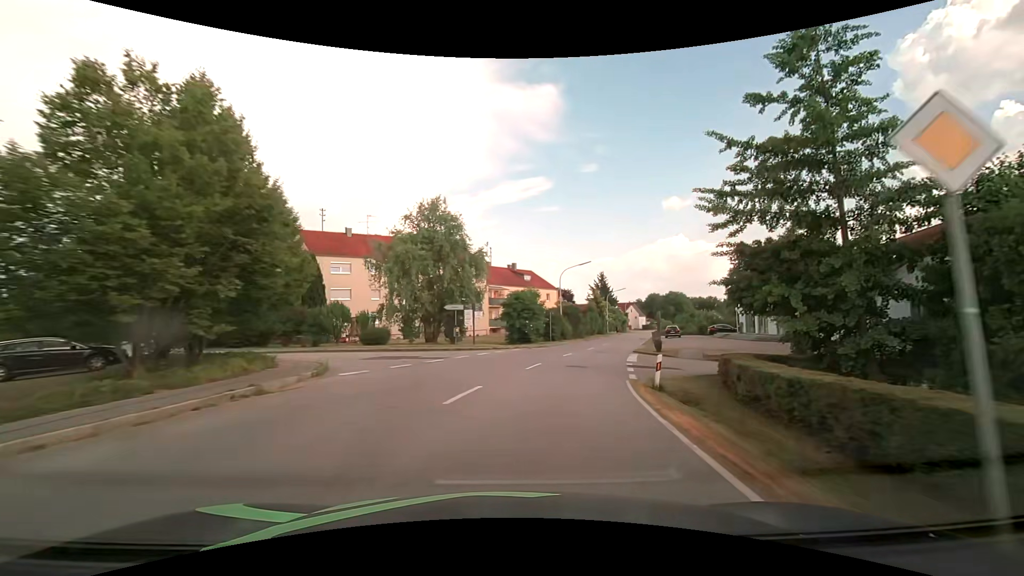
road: secondary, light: Day
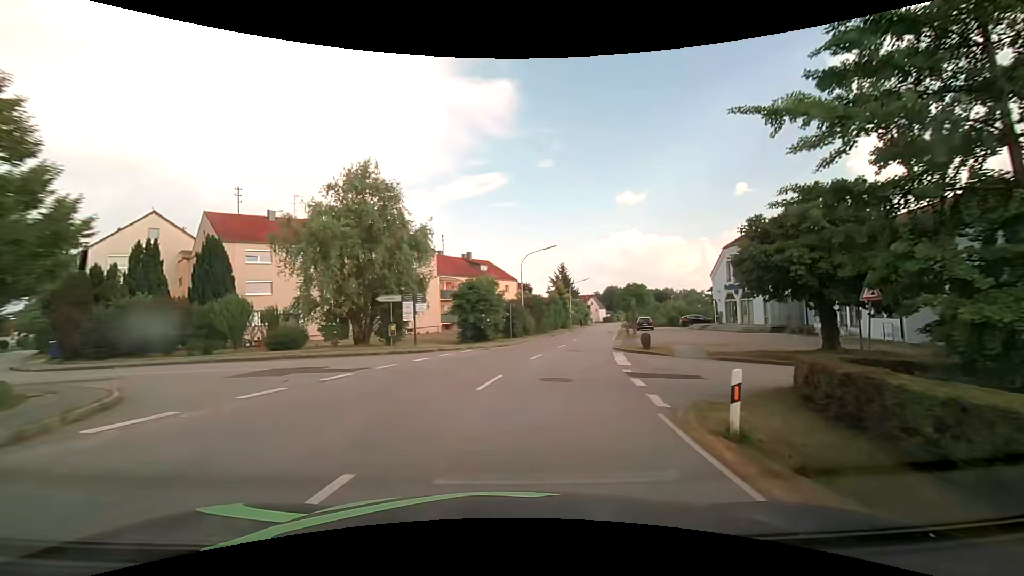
(+0.3, +7.1) m; +5°
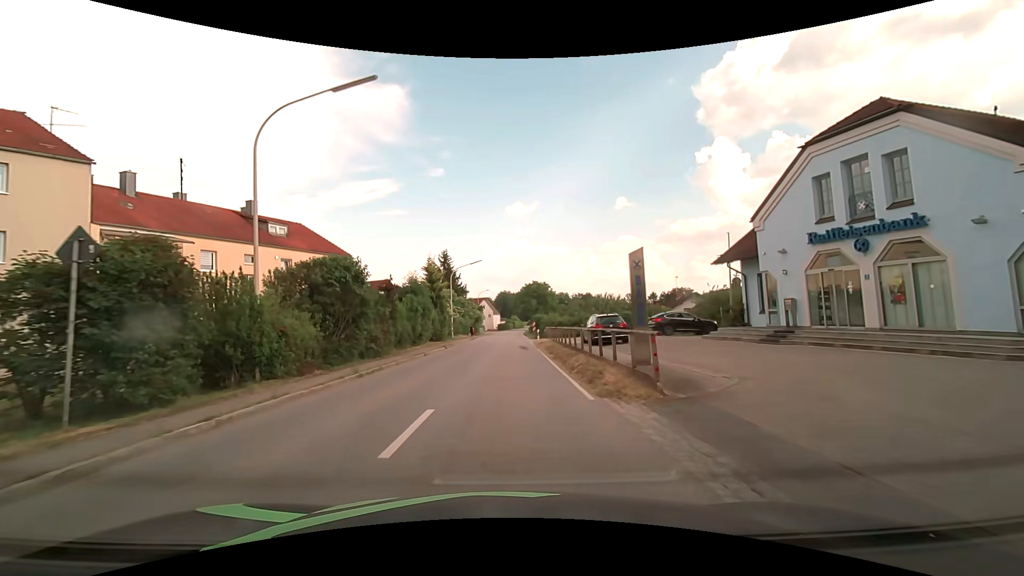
(+5.0, +31.8) m; +13°
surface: asphalt
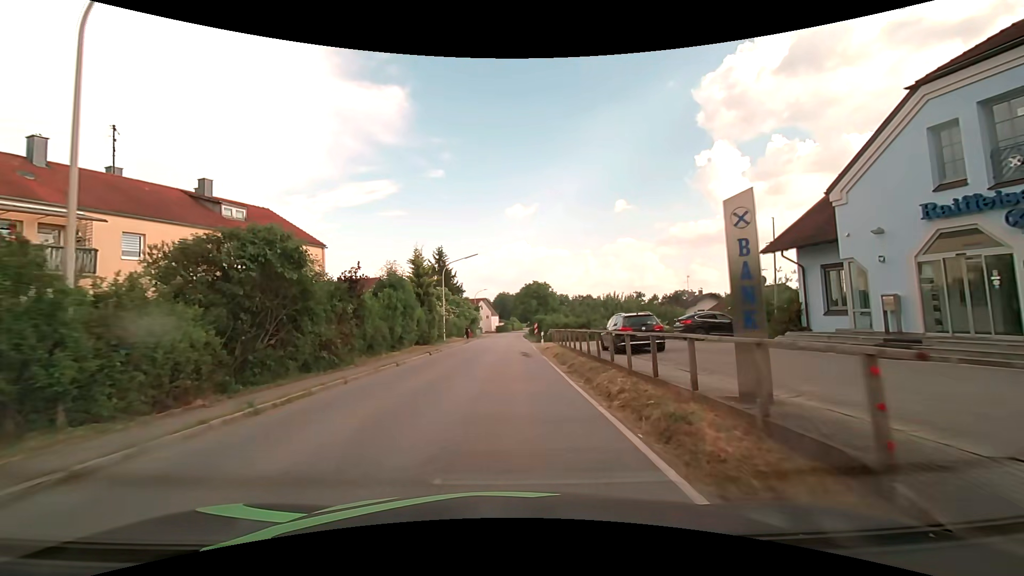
(0.0, +5.7) m; 0°
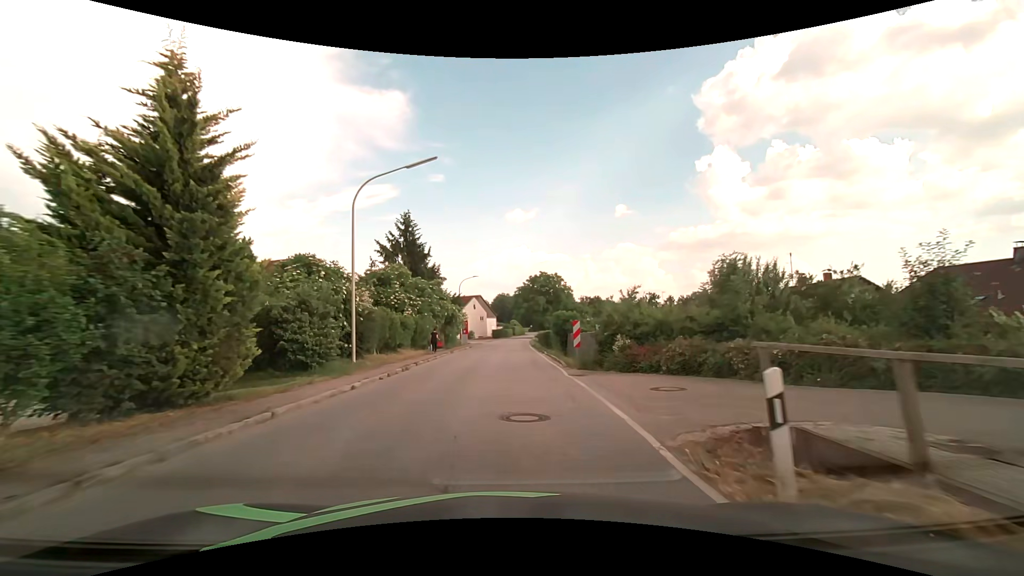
(+0.1, +28.0) m; +1°
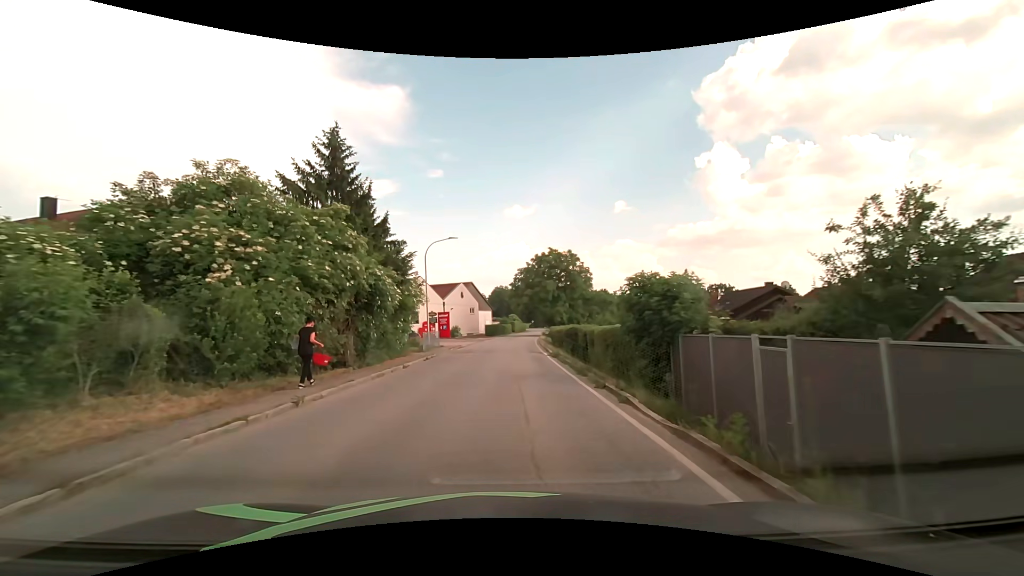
(-0.2, +23.3) m; -1°
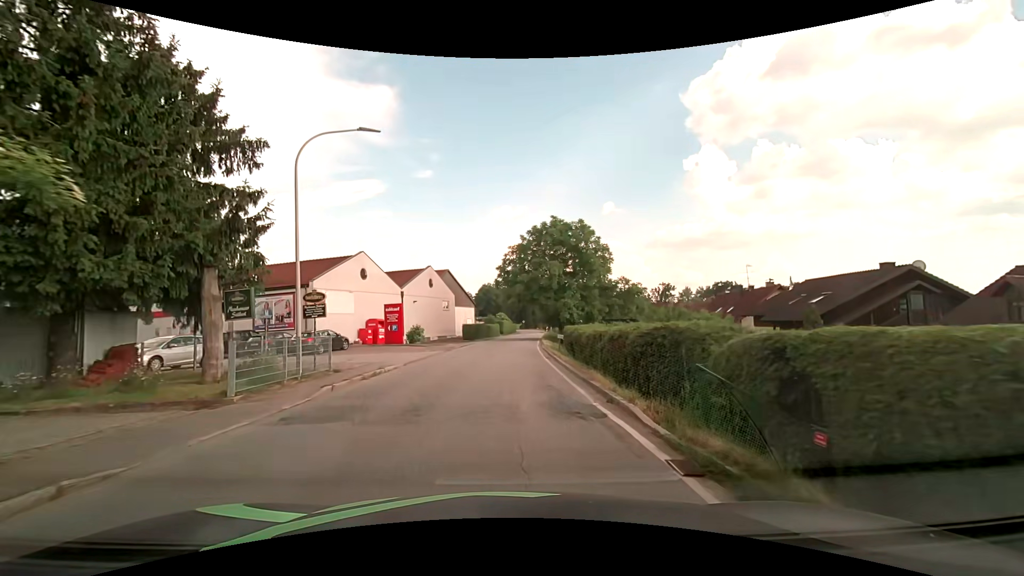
(+0.3, +20.6) m; +1°
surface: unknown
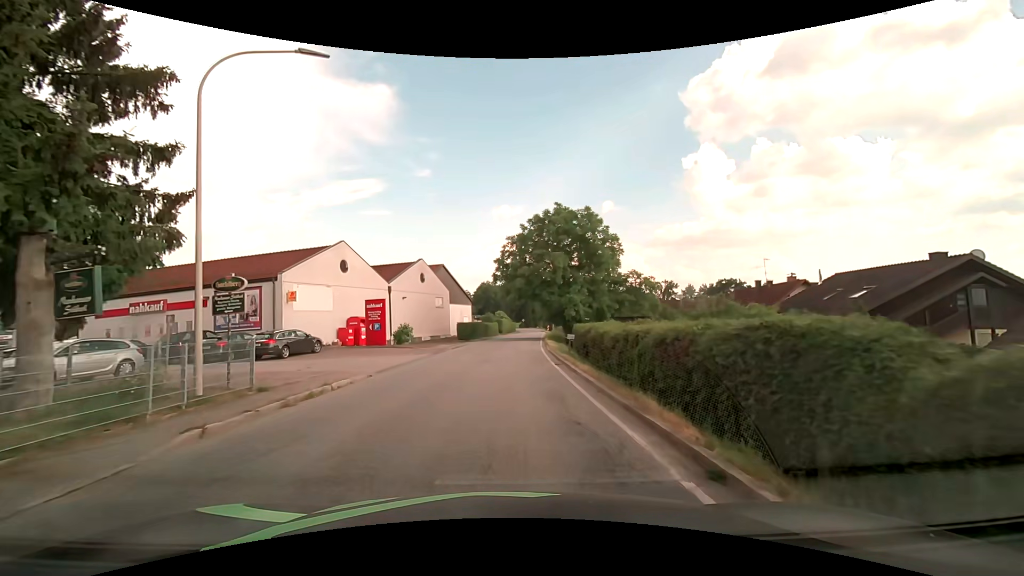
(0.0, +4.8) m; 0°
